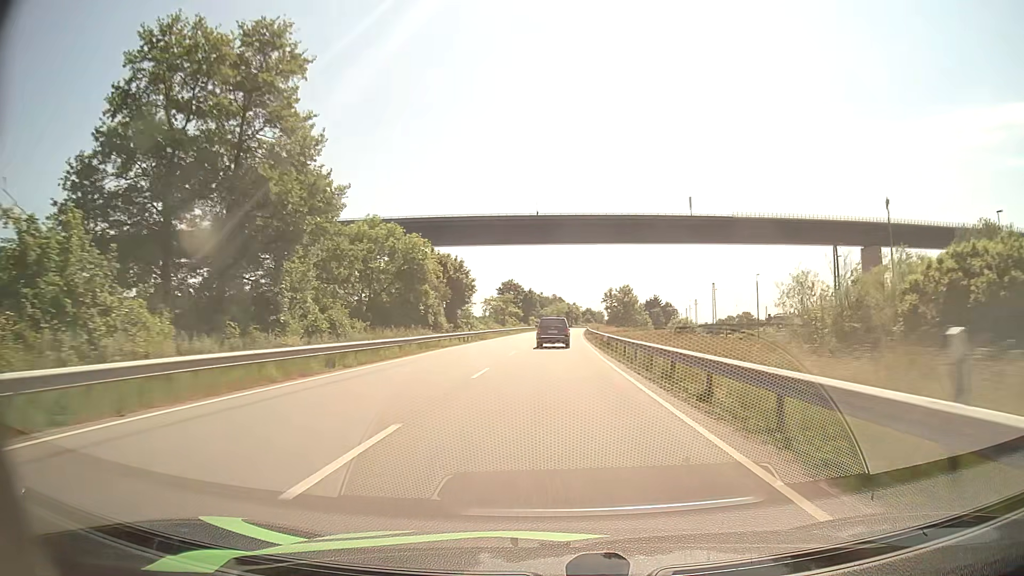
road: primary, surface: asphalt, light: Day
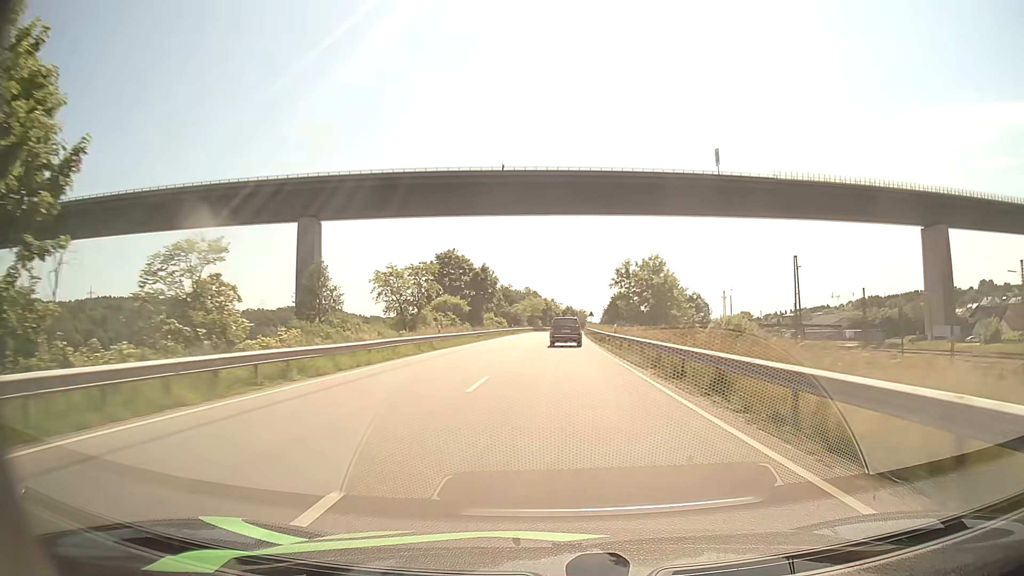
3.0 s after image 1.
(+0.8, +64.0) m; +2°
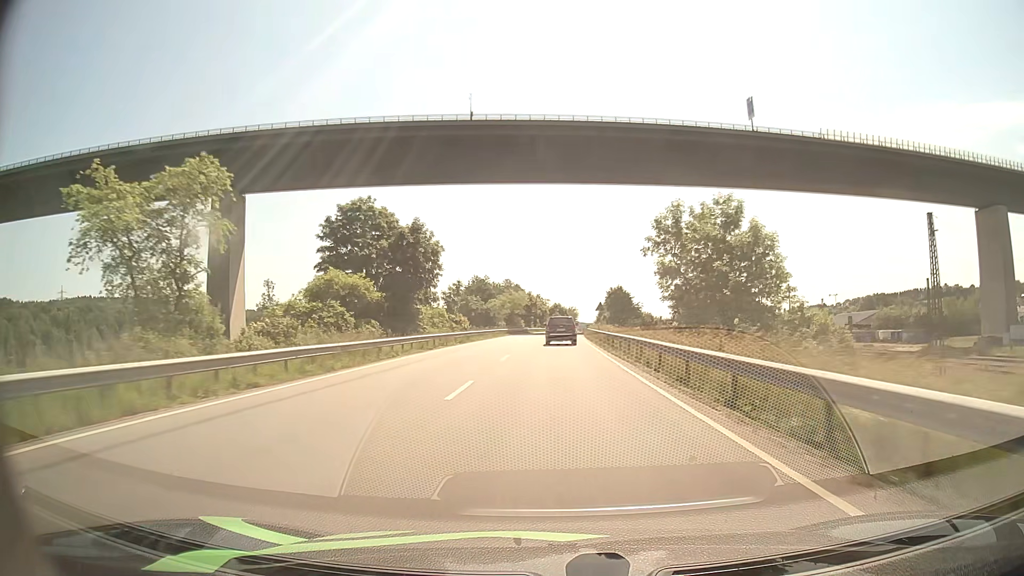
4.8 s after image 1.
(+0.5, +37.6) m; +1°
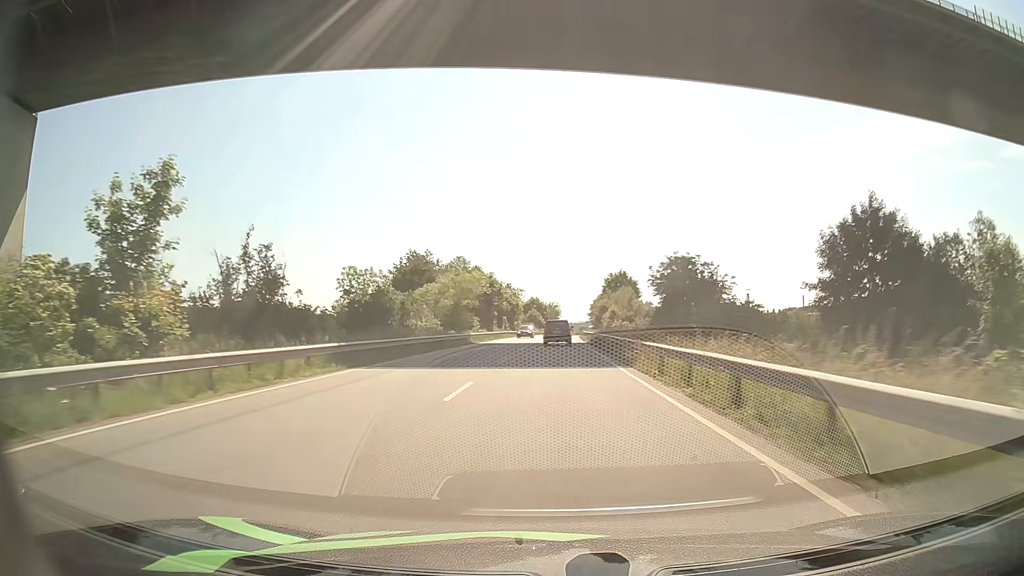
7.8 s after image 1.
(+0.7, +60.2) m; +2°
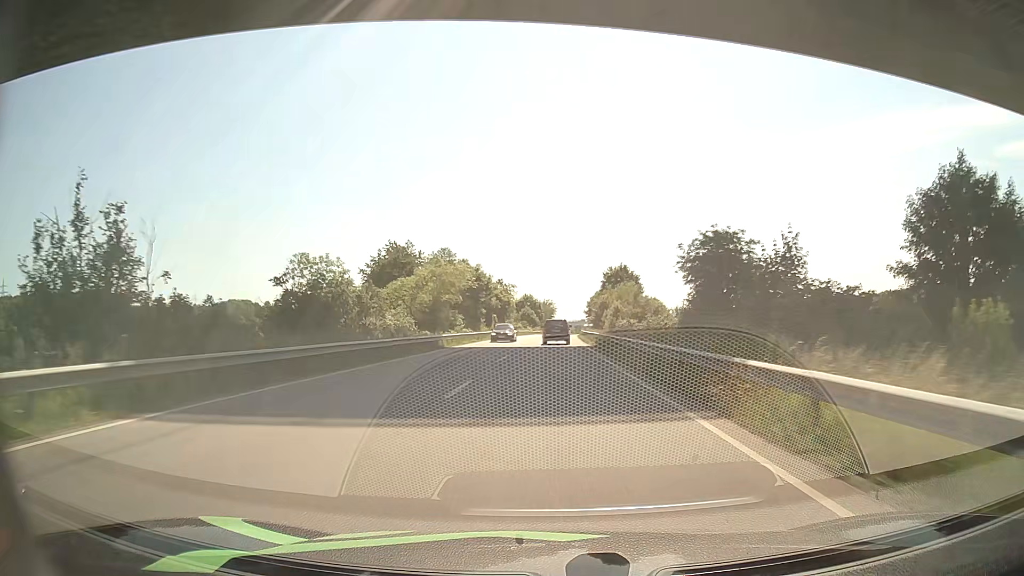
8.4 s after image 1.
(+0.1, +11.7) m; +1°
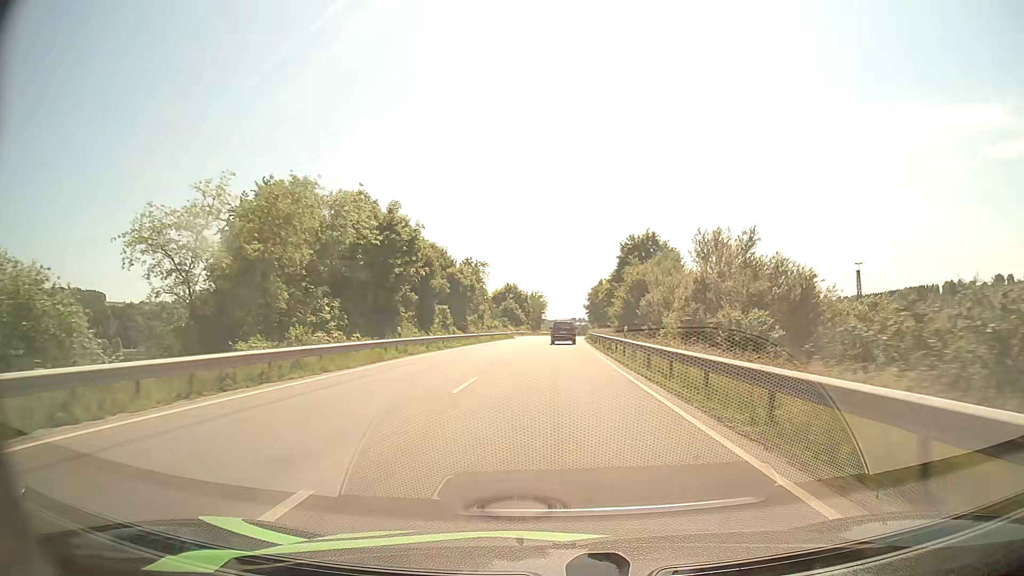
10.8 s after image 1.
(+0.3, +47.1) m; +1°
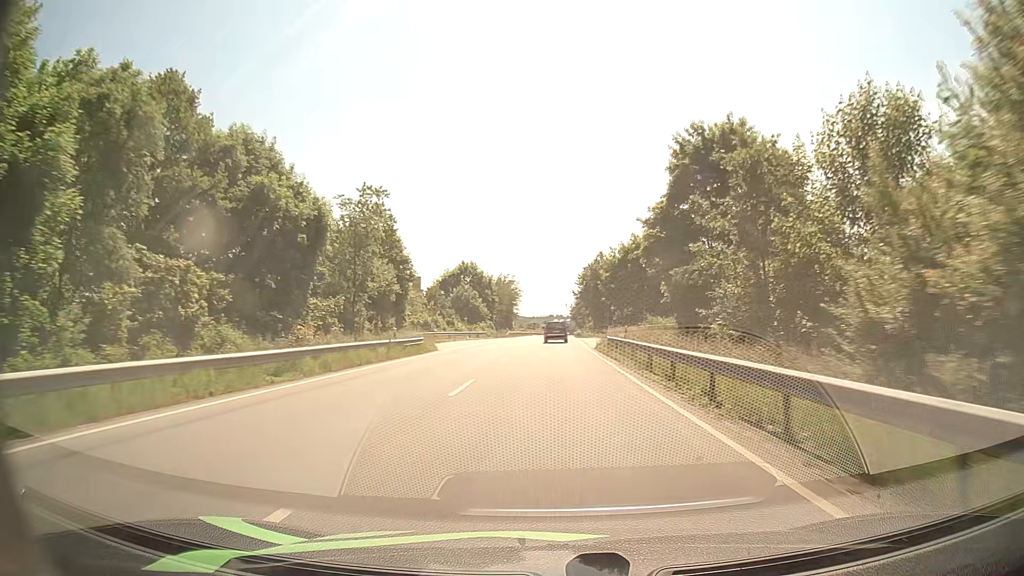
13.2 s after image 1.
(+0.5, +48.9) m; +2°
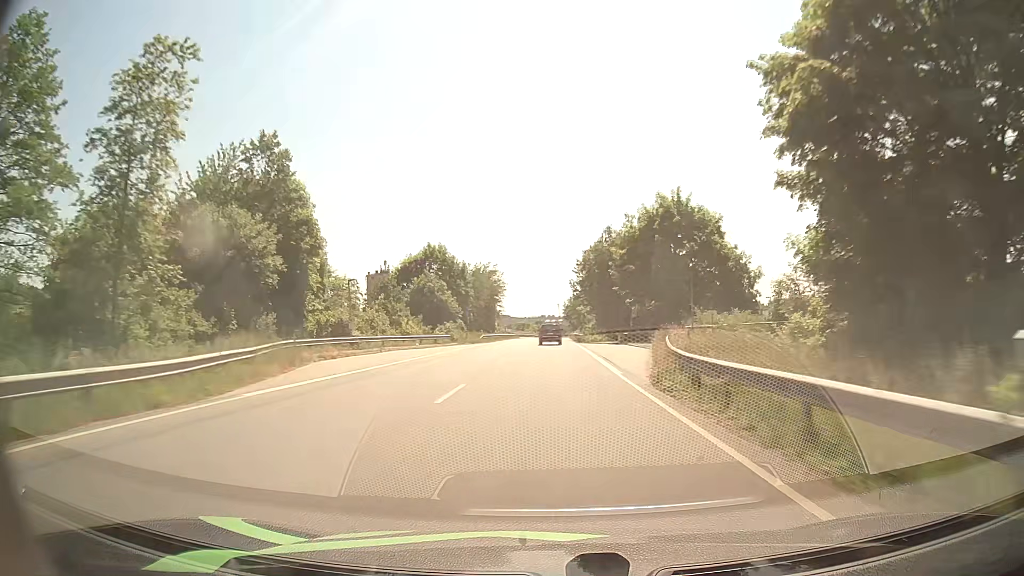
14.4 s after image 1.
(+0.1, +25.1) m; +1°
(0, +10) (0, +20) (0, +30) (0, +40) (0, +50) (0, +60) (0, +70) (0, +80) (0, +90) (0, +100) m
